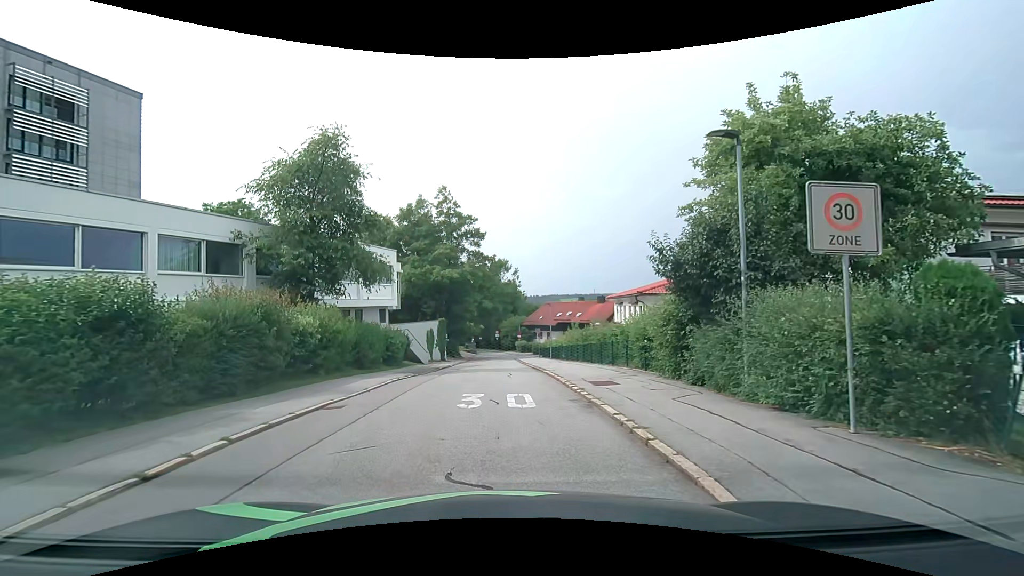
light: Day
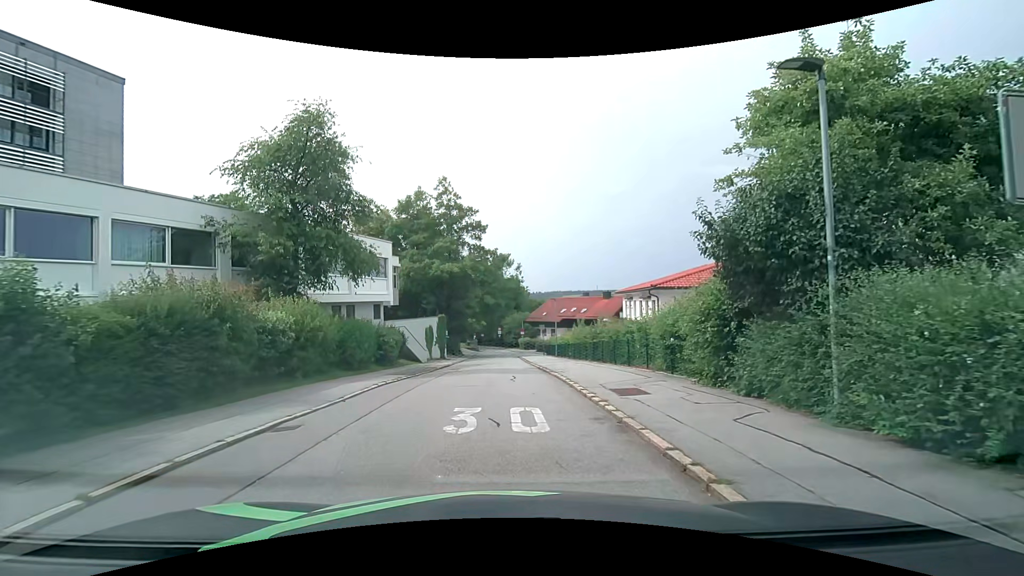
(-0.1, +2.5) m; -2°
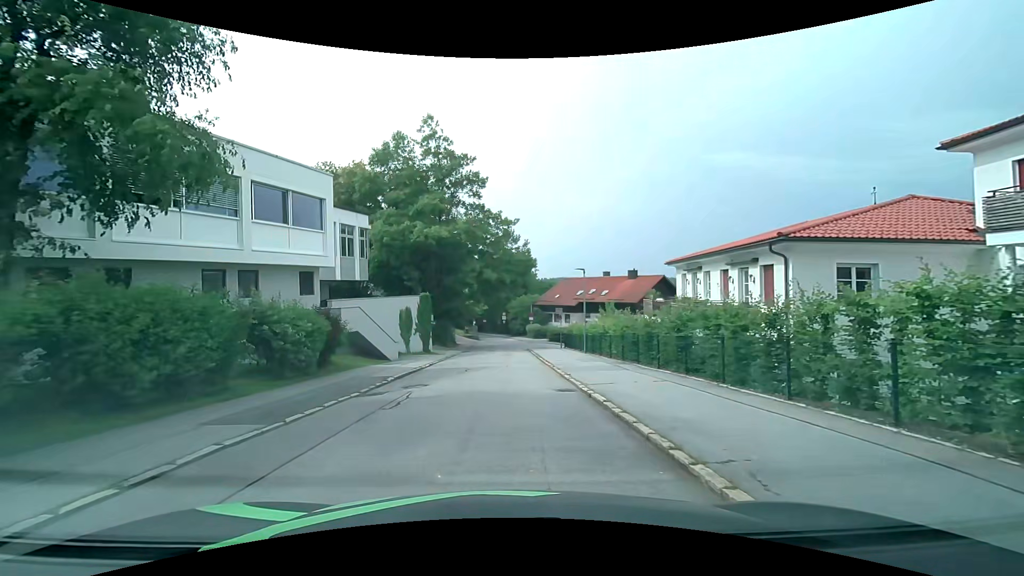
(-0.1, +13.4) m; -1°
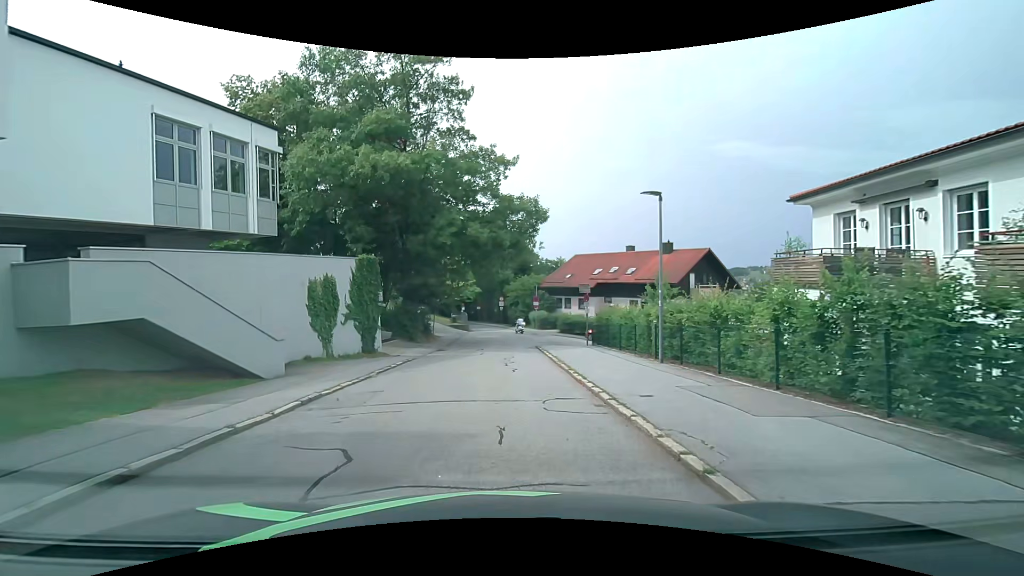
(0.0, +15.1) m; -1°
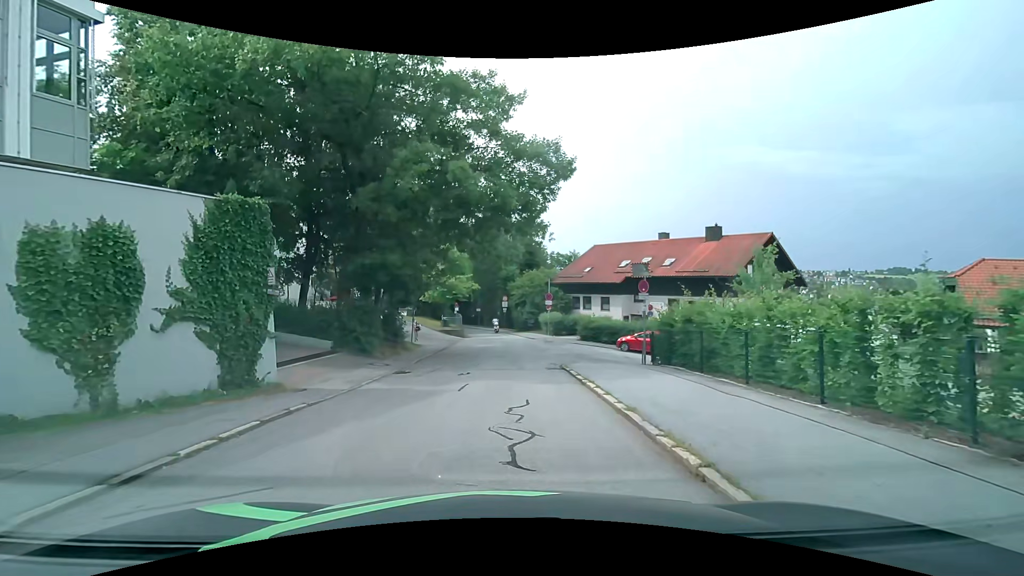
(+0.1, +11.0) m; 0°
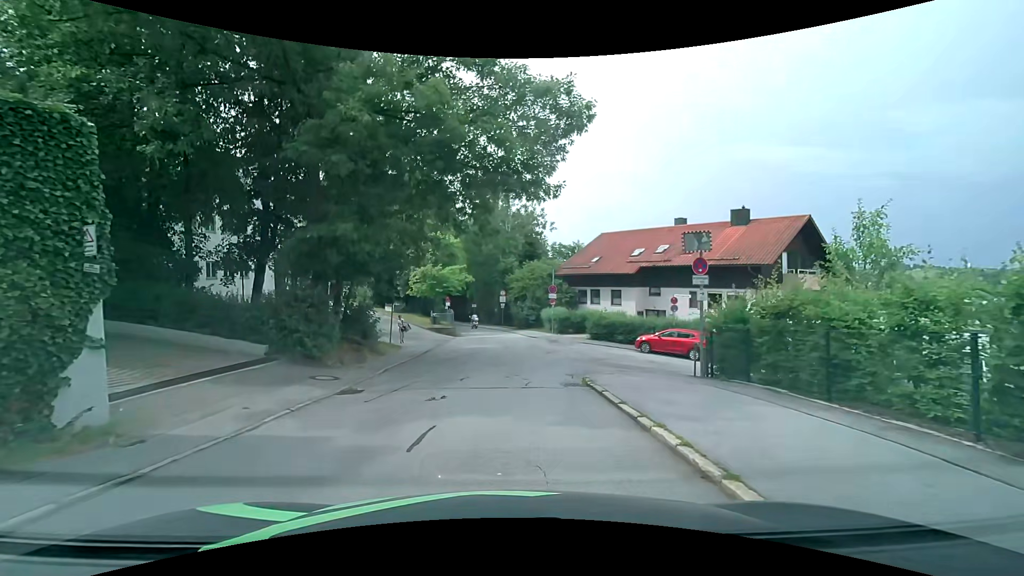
(0.0, +5.1) m; +1°
